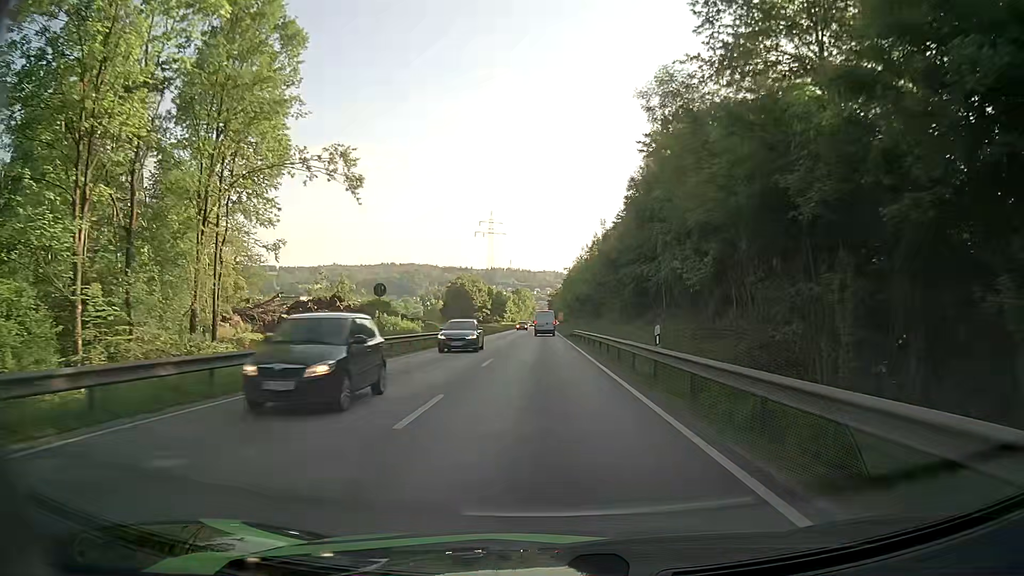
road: primary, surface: asphalt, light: Day
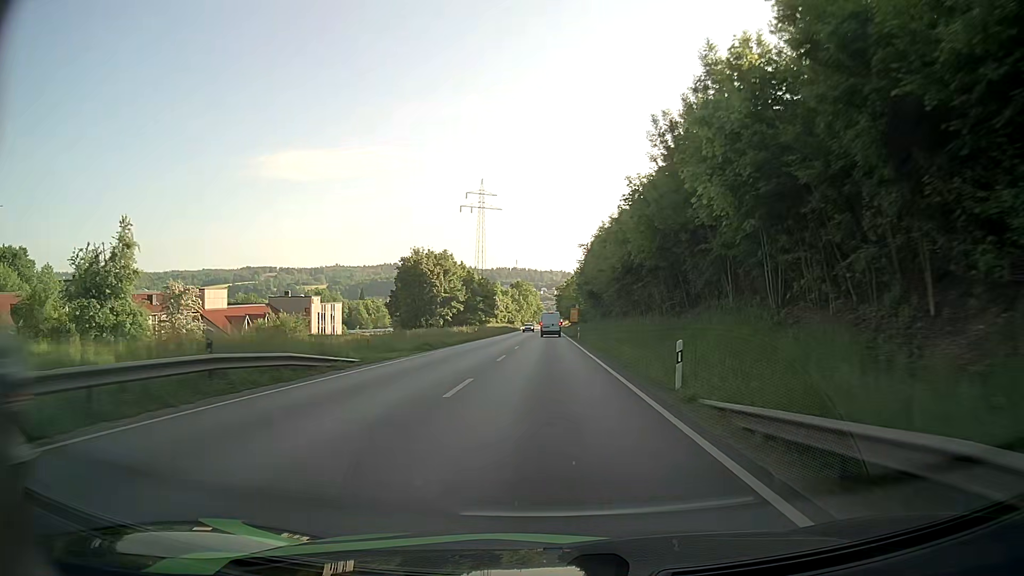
(-0.2, +56.4) m; 0°
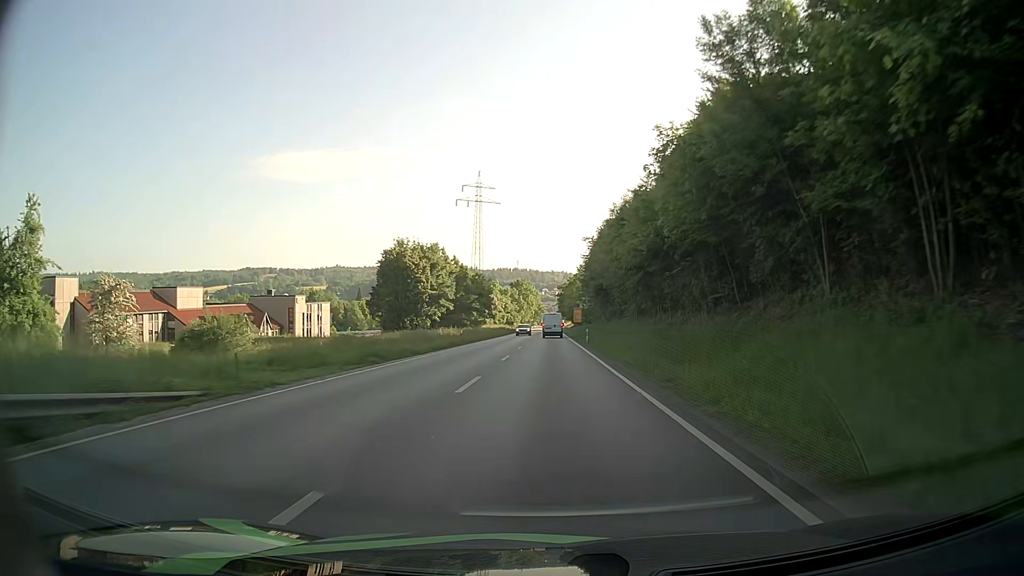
(0.0, +11.1) m; 0°
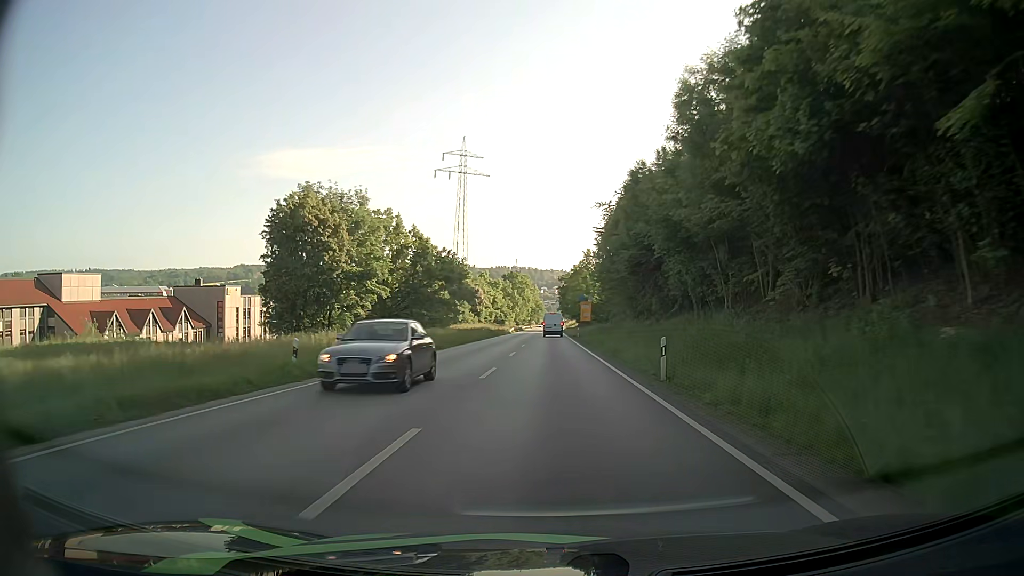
(-0.1, +32.7) m; 0°
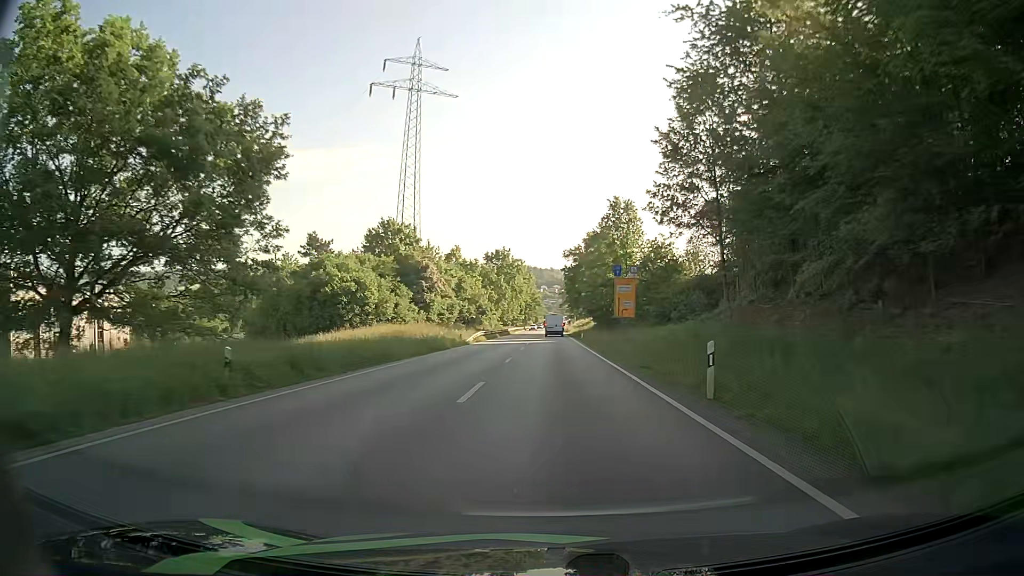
(-0.1, +53.2) m; 0°
